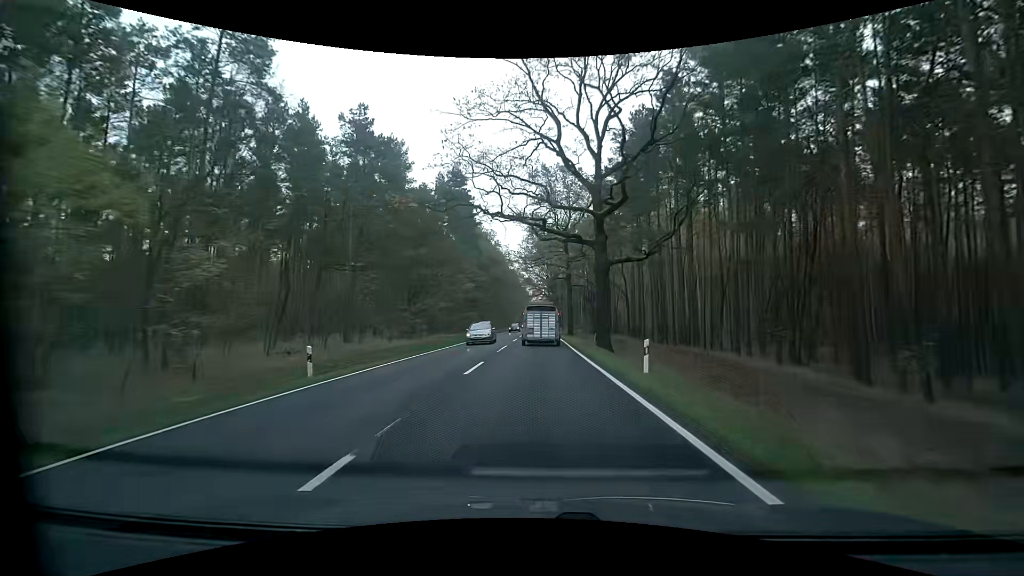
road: primary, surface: asphalt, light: Day
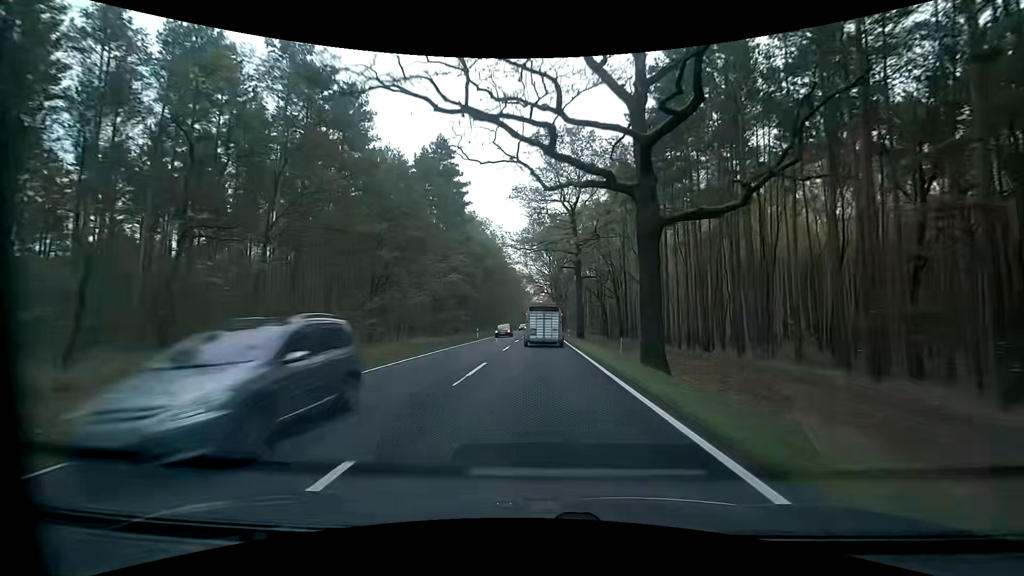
(0.0, +12.3) m; 0°
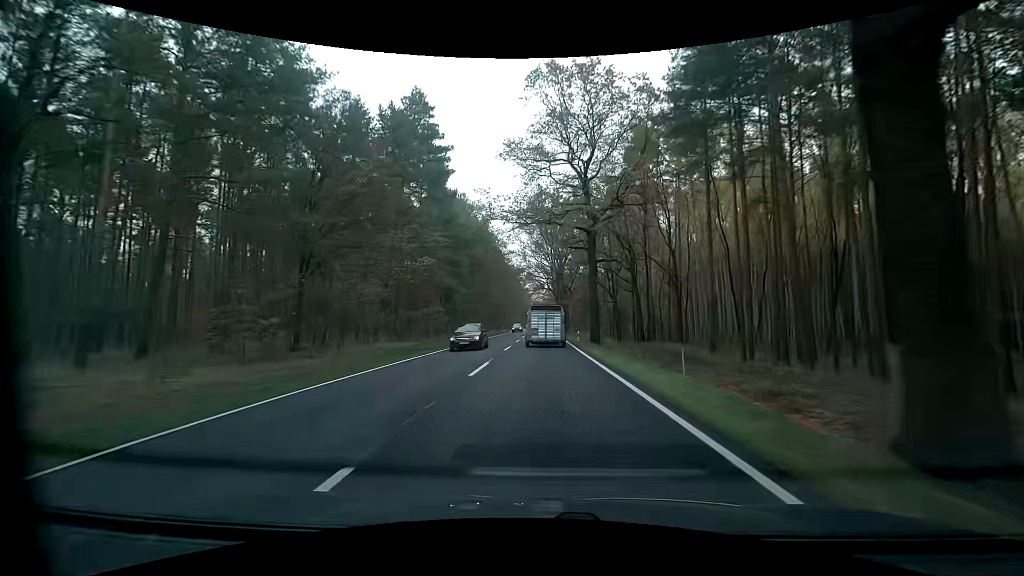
(0.0, +12.3) m; 0°
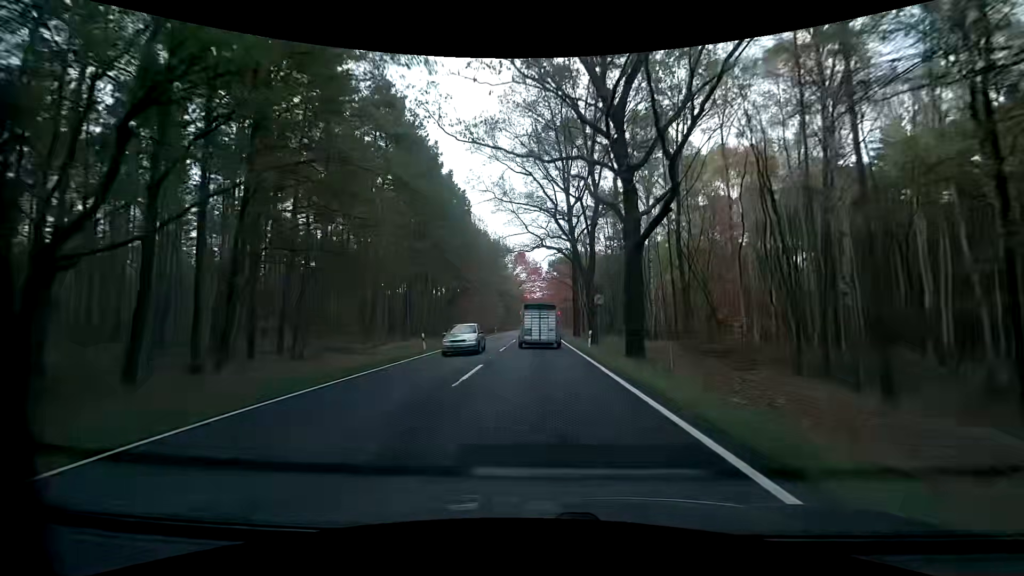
(+0.1, +60.9) m; 0°
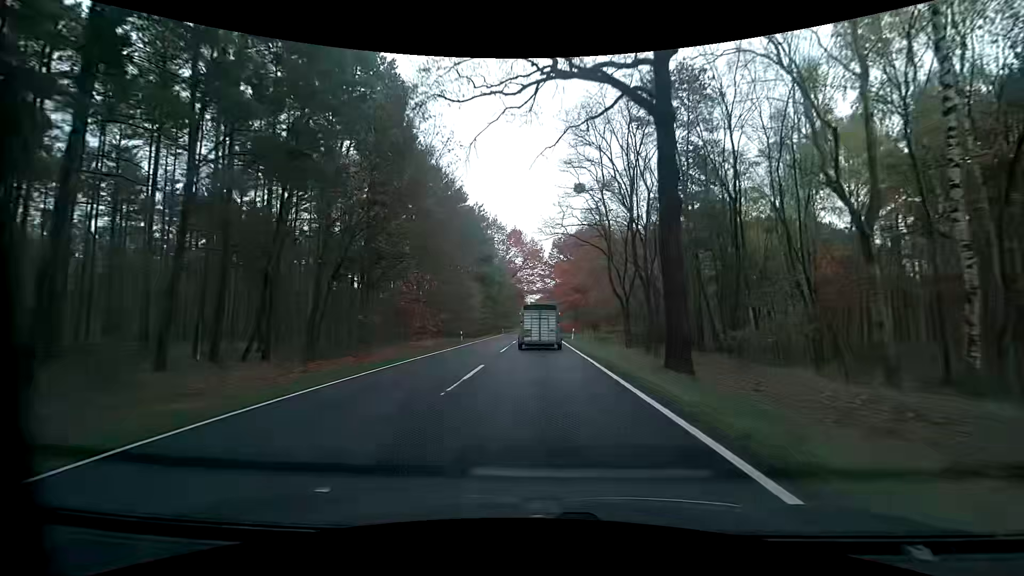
(0.0, +36.1) m; 0°
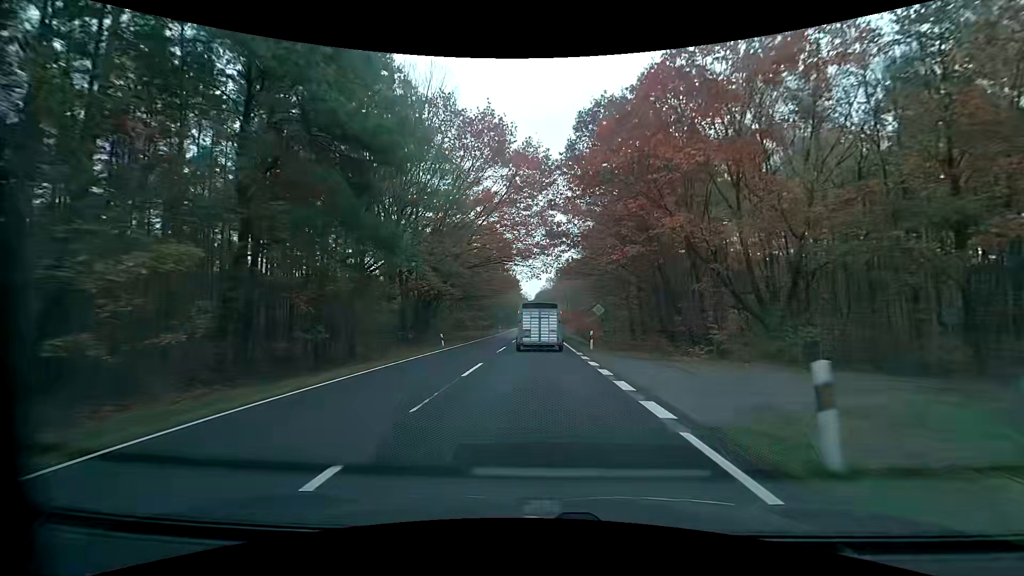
(+0.1, +59.7) m; 0°
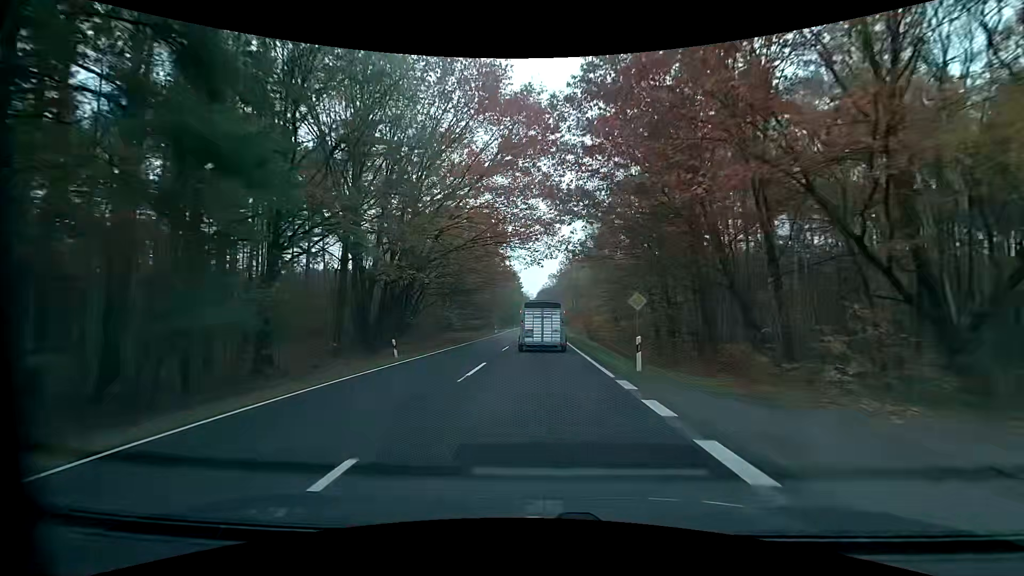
(-0.1, +11.8) m; -1°
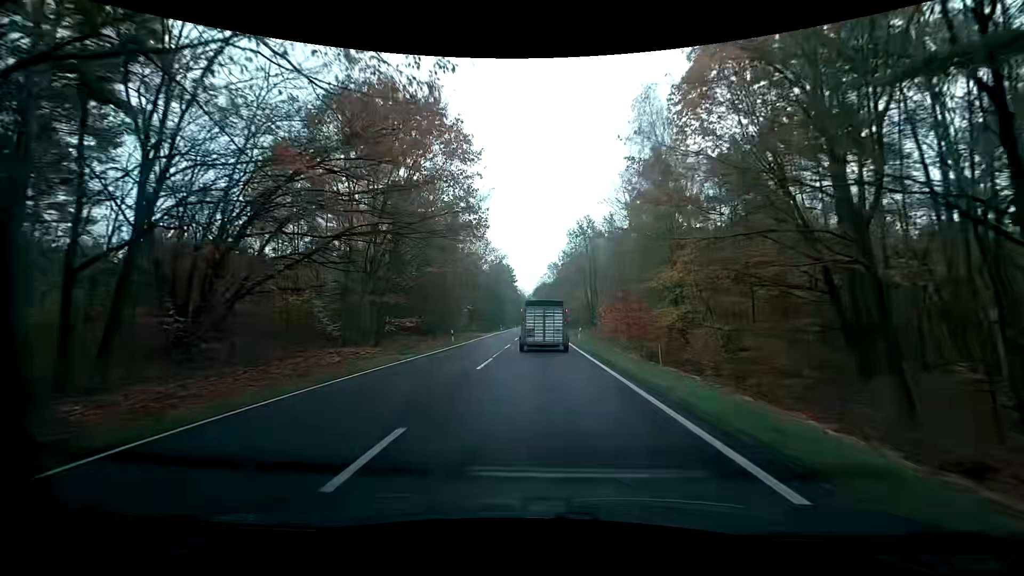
(+0.1, +34.7) m; +1°
(0, +10) (0, +20) (0, +30) (0, +40) (0, +50) (0, +60) (0, +70) (-1, +80) (-1, +90) (-1, +100) m
